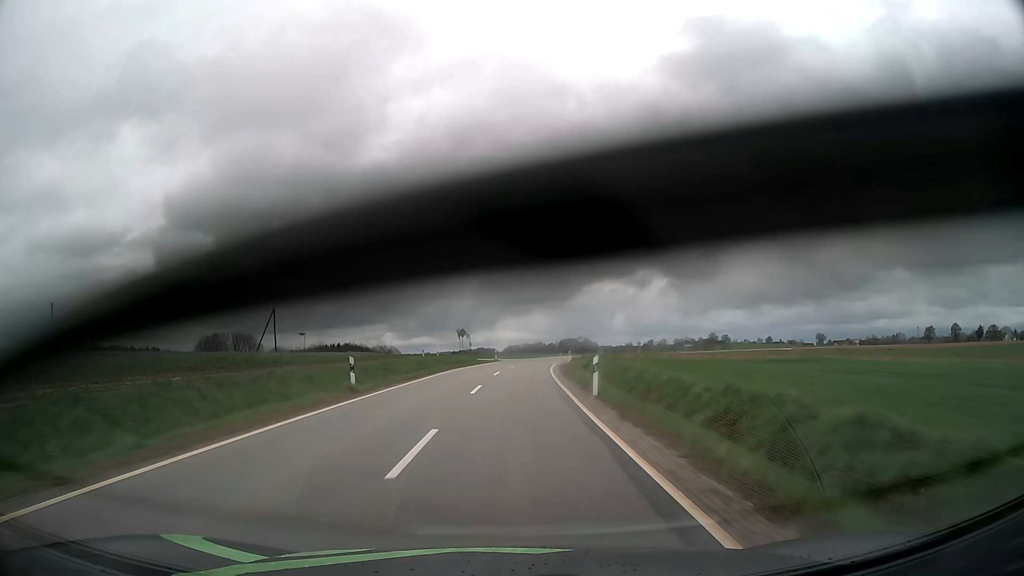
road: tertiary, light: Day
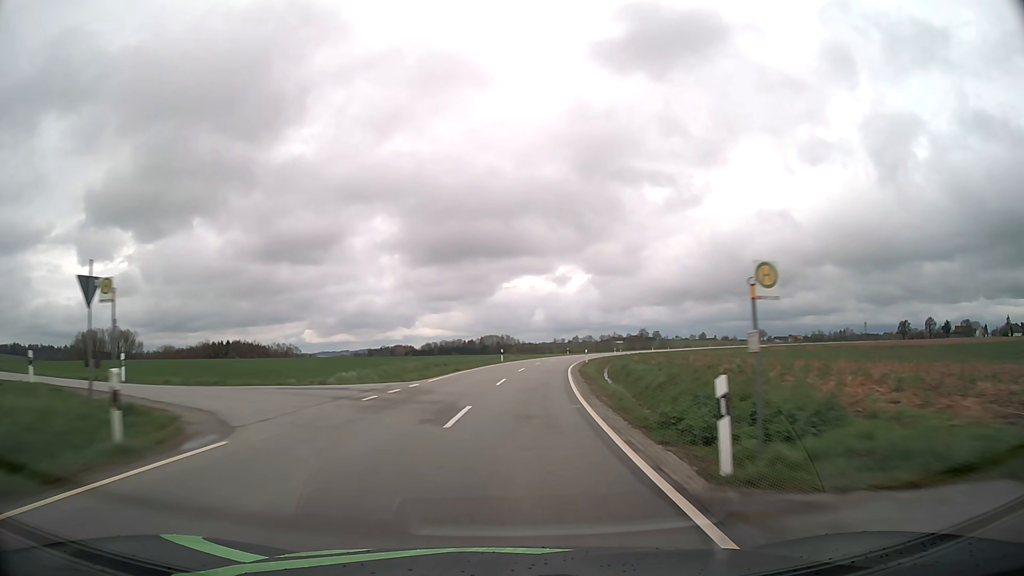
(+2.7, +56.5) m; +7°
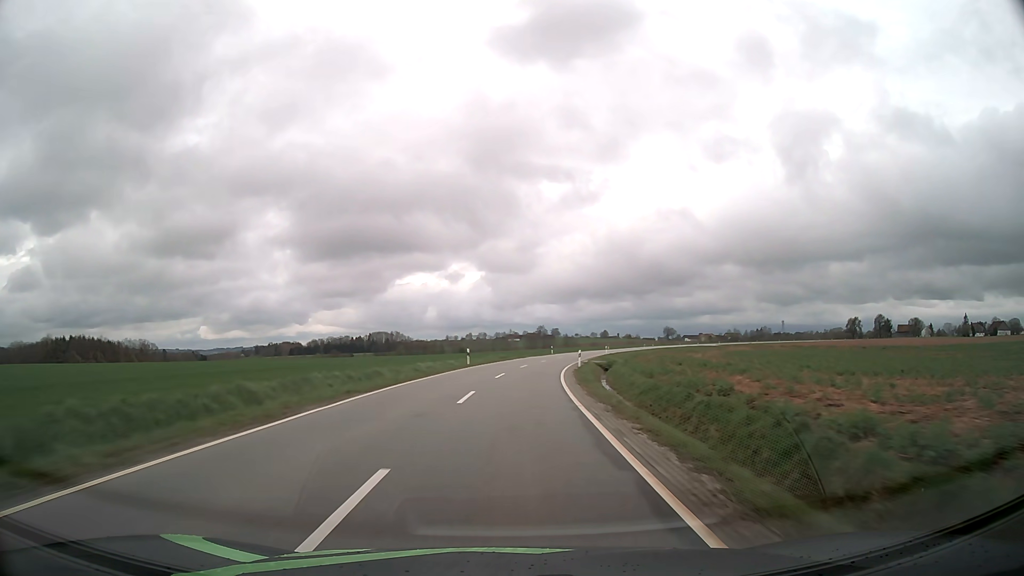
(+4.6, +56.1) m; +9°
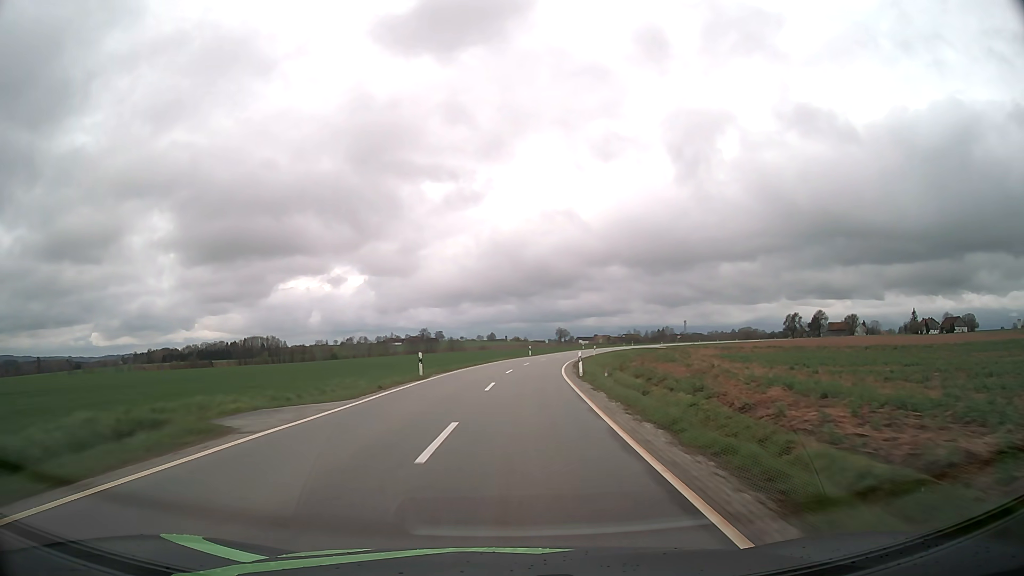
(+4.5, +56.0) m; +10°
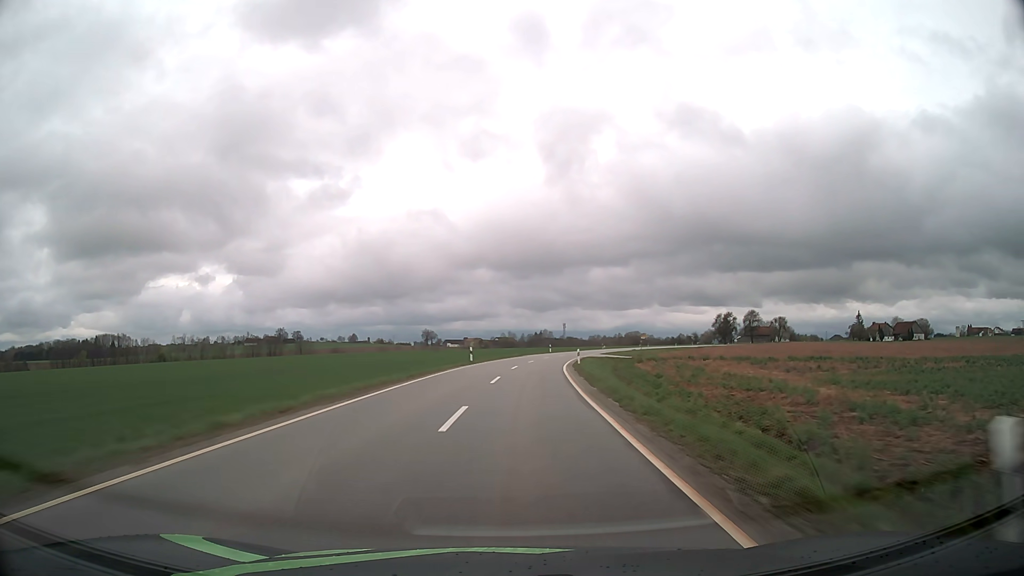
(+6.6, +69.9) m; +11°
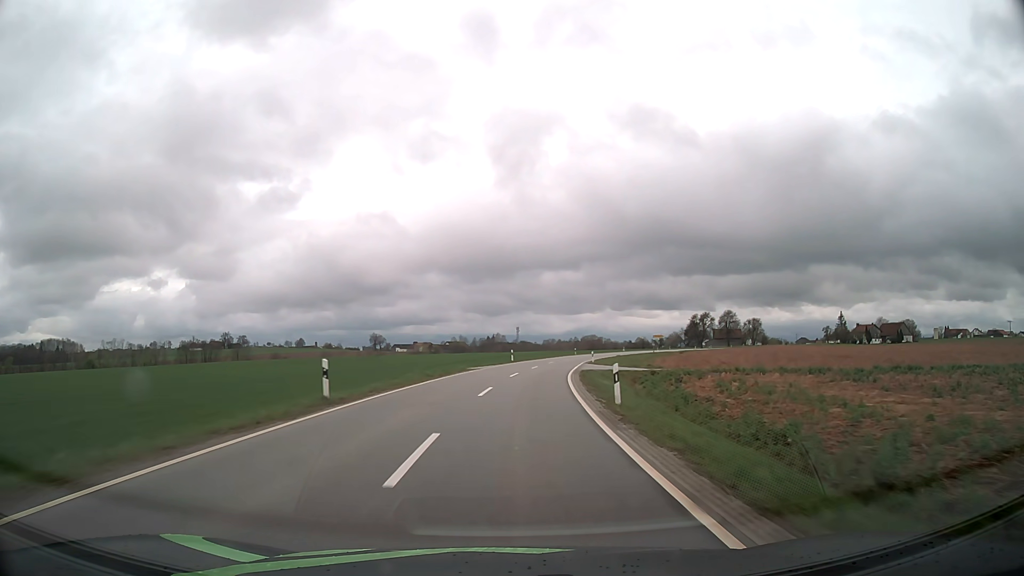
(+1.0, +28.0) m; +4°
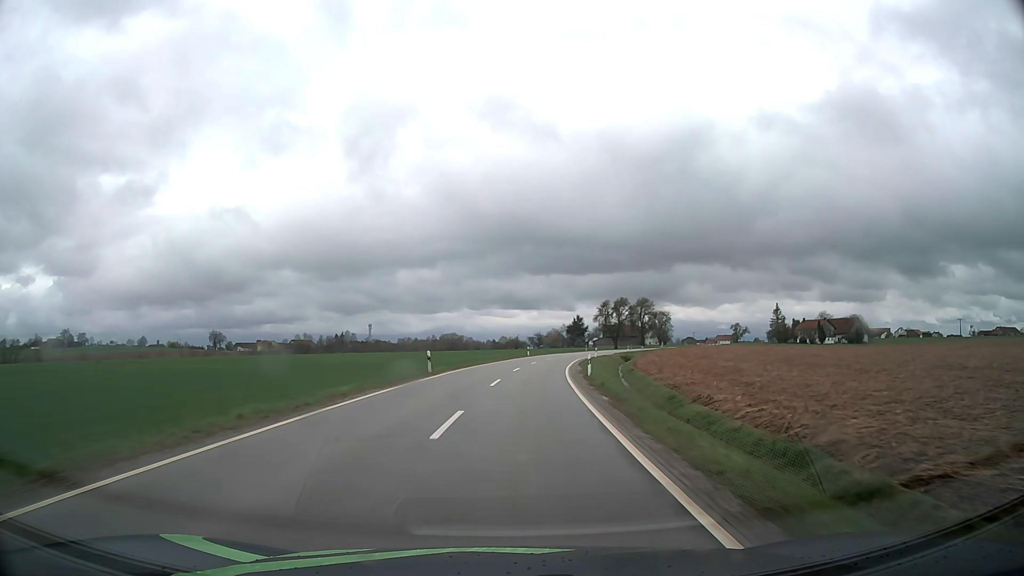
(+7.3, +69.3) m; +12°
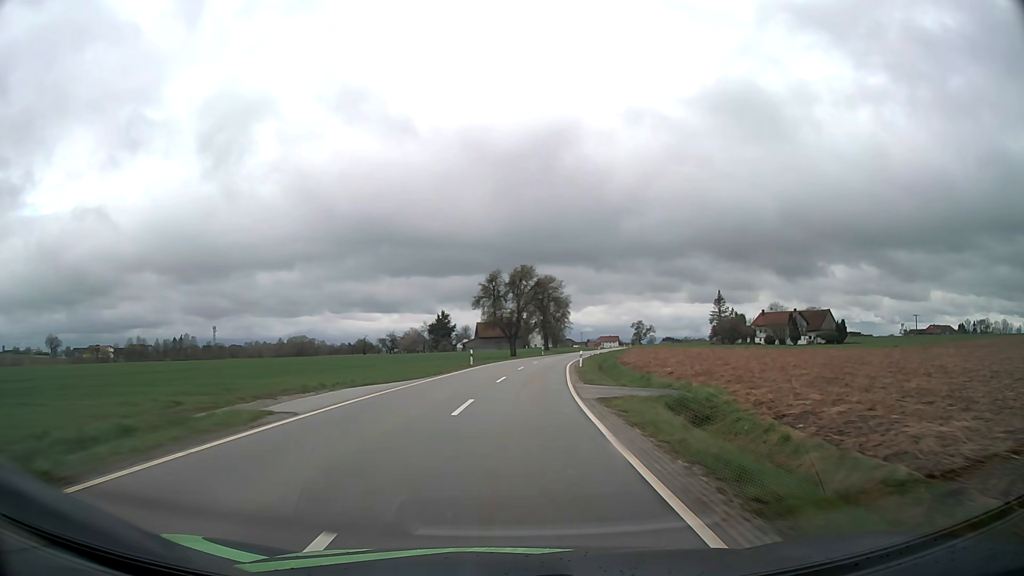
(+6.9, +69.0) m; +12°
(0, +10) (+1, +20) (+1, +30) (+2, +40) (+3, +50) (+5, +60) (+6, +70) (+8, +79) (+10, +89) (+12, +99) m
